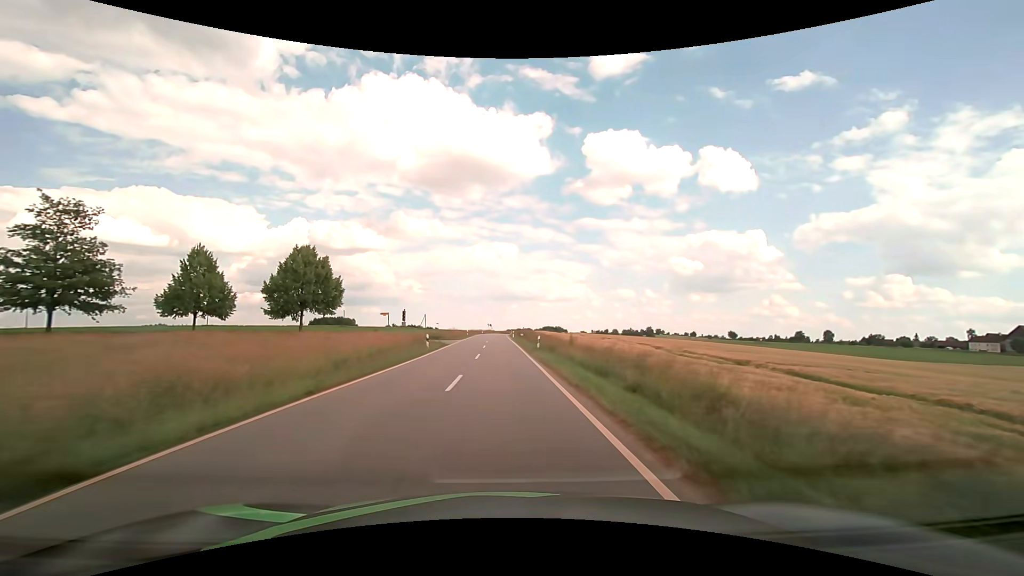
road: tertiary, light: Day
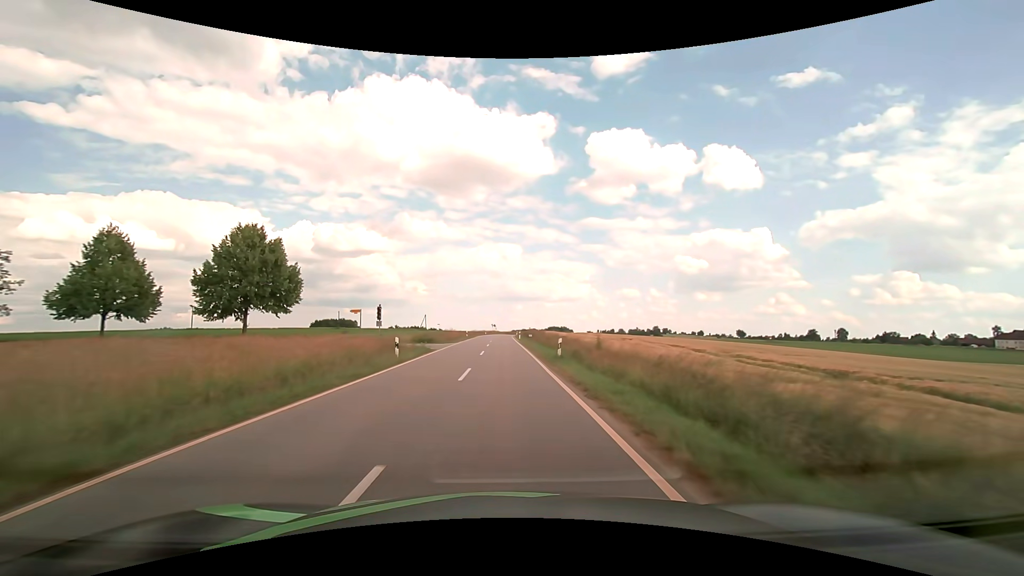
(0.0, +10.2) m; -1°
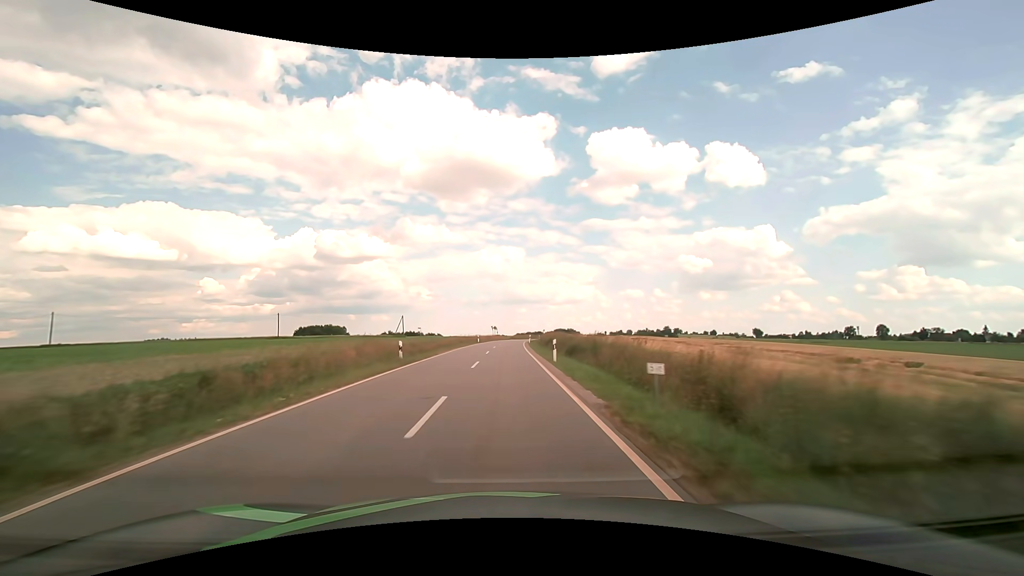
(-0.3, +43.8) m; 0°
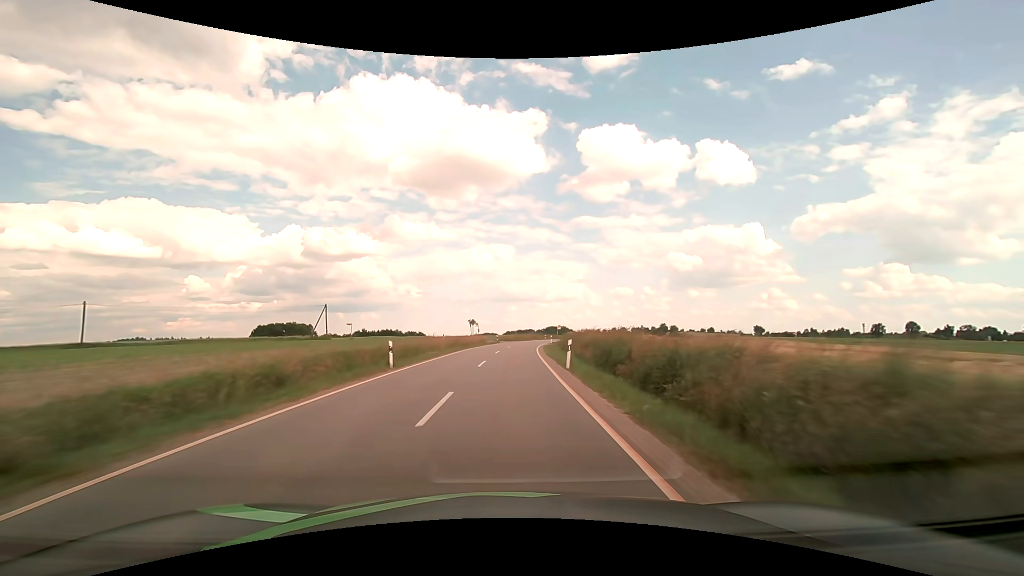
(+0.1, +48.3) m; +1°
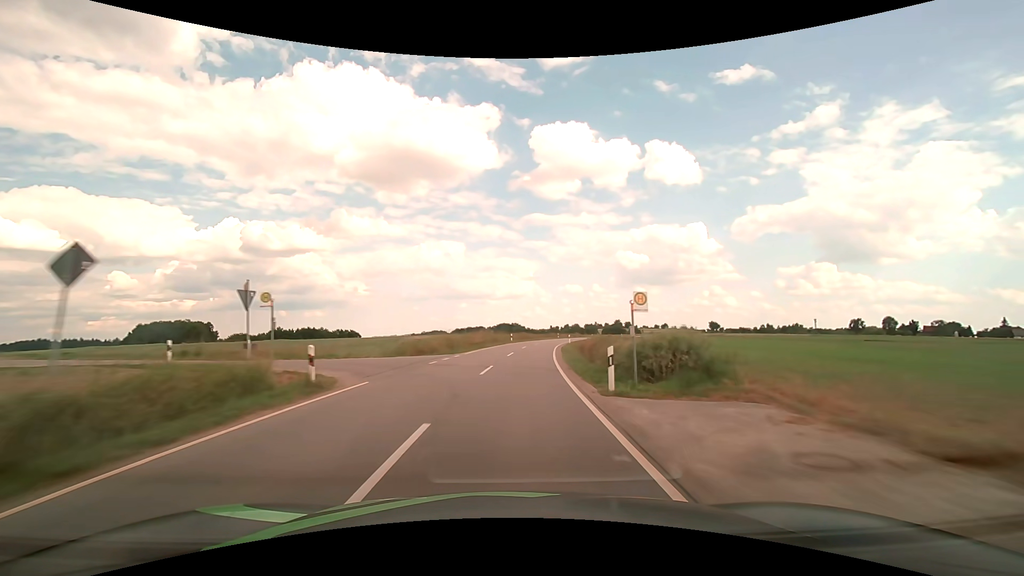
(+1.9, +52.7) m; +5°
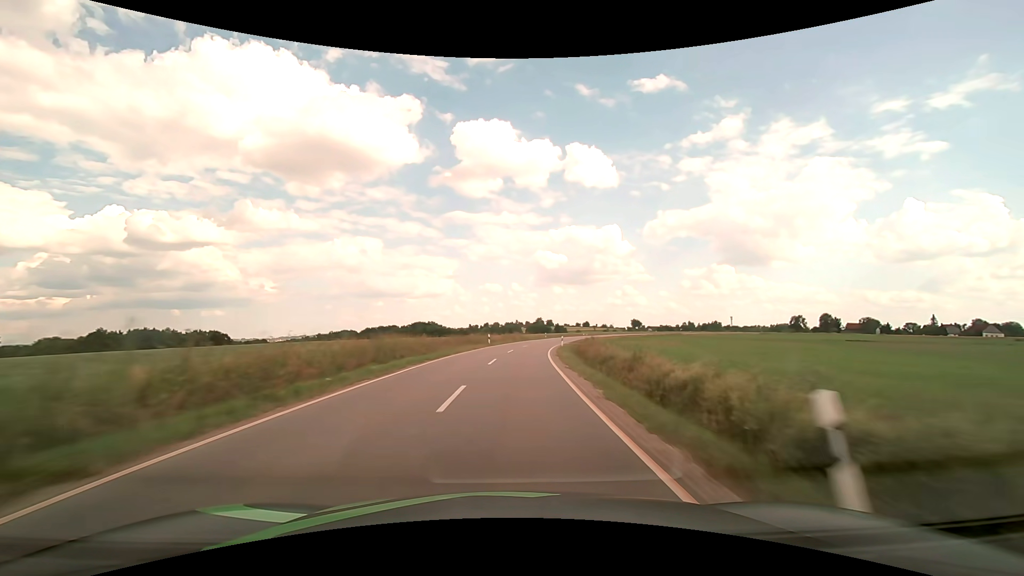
(+4.5, +55.5) m; +9°
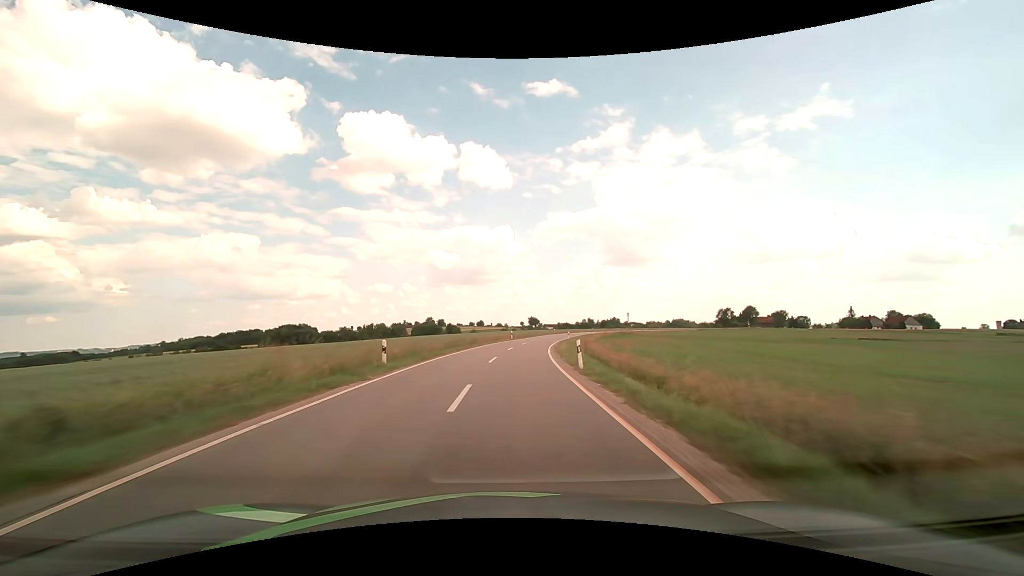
(+7.4, +72.6) m; +12°
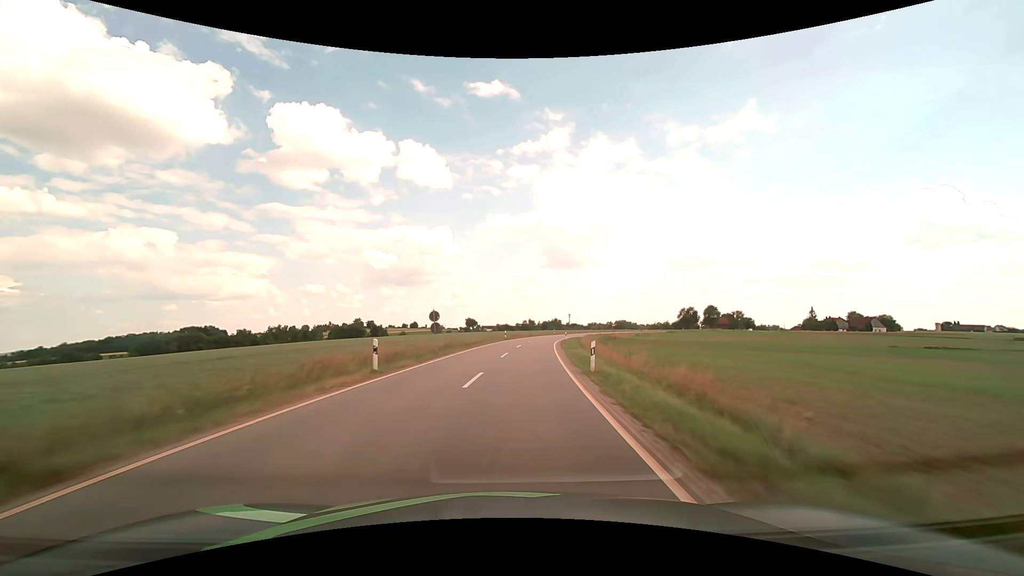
(+2.8, +45.2) m; +7°
